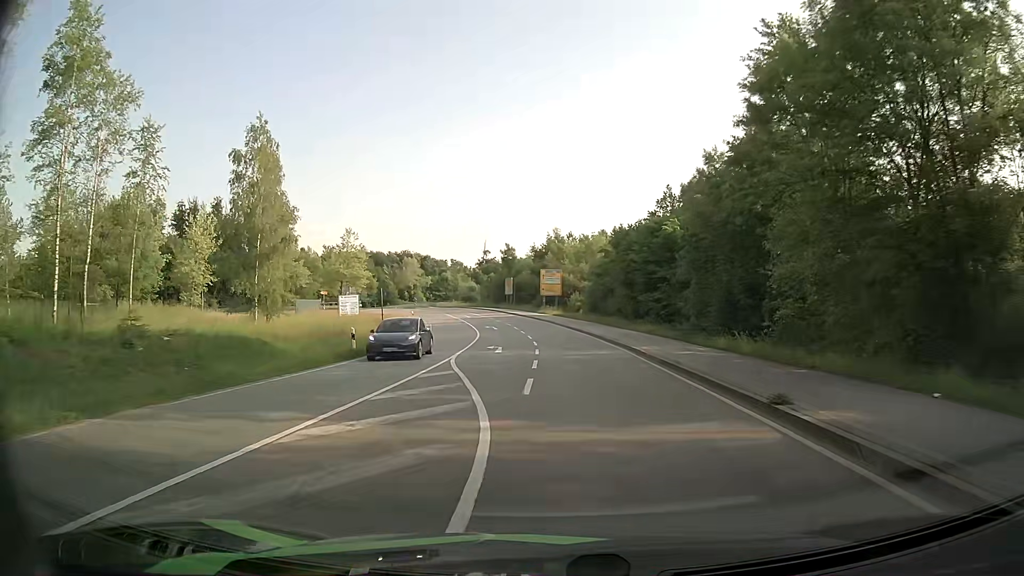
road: secondary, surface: asphalt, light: Day
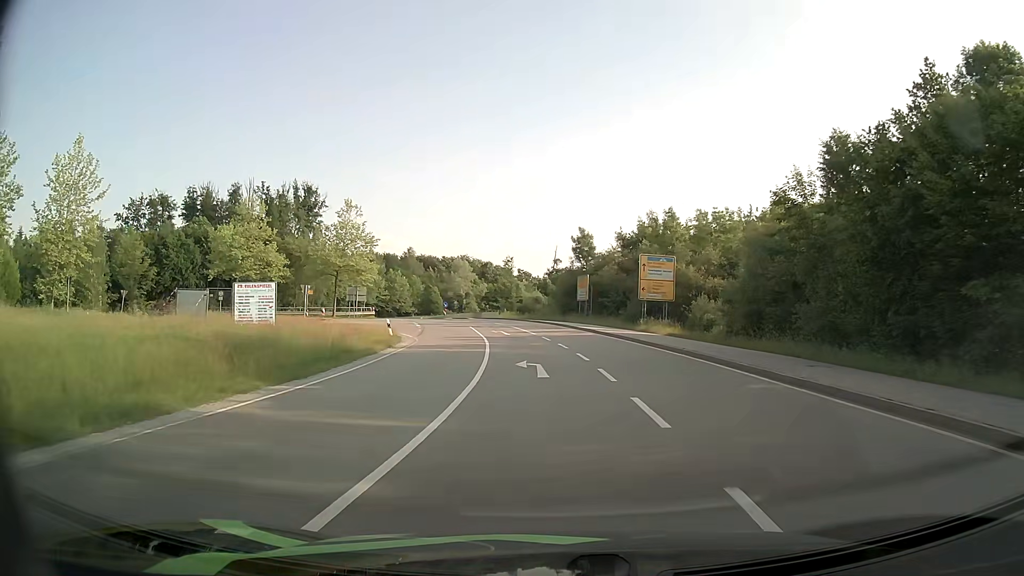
(-1.9, +33.7) m; -6°
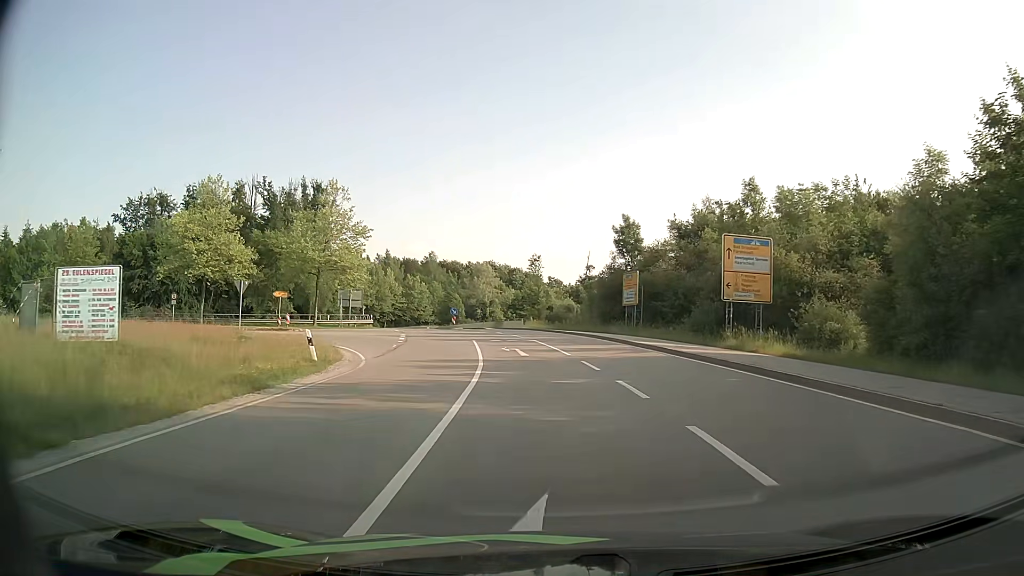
(-0.3, +14.7) m; -3°
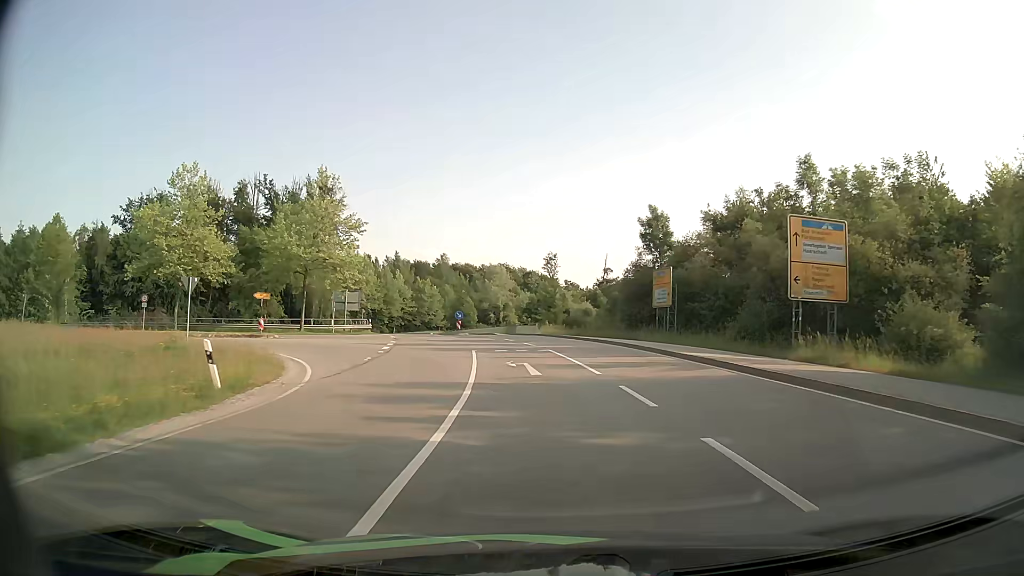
(-0.1, +6.7) m; -1°
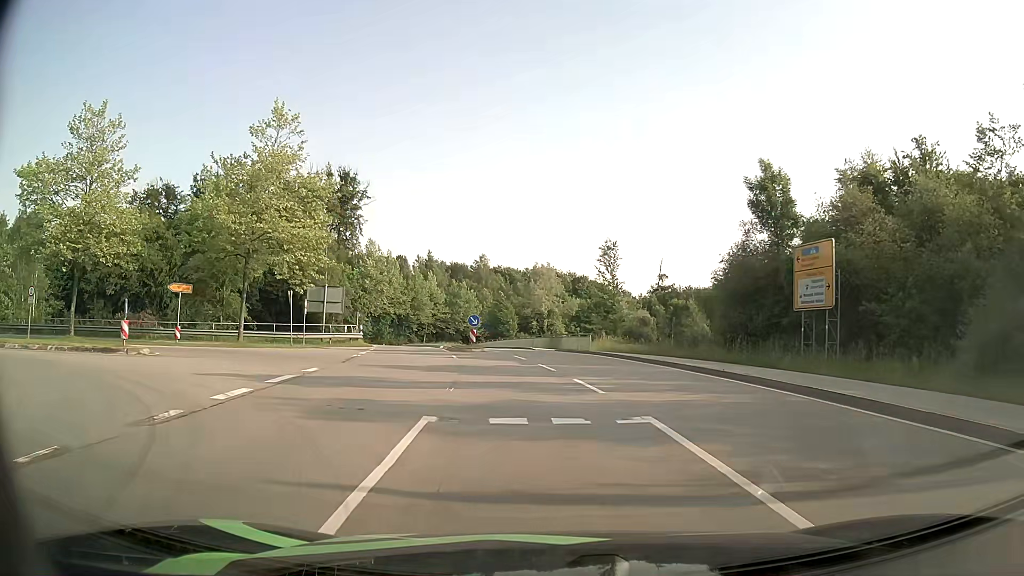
(-0.5, +17.2) m; -4°
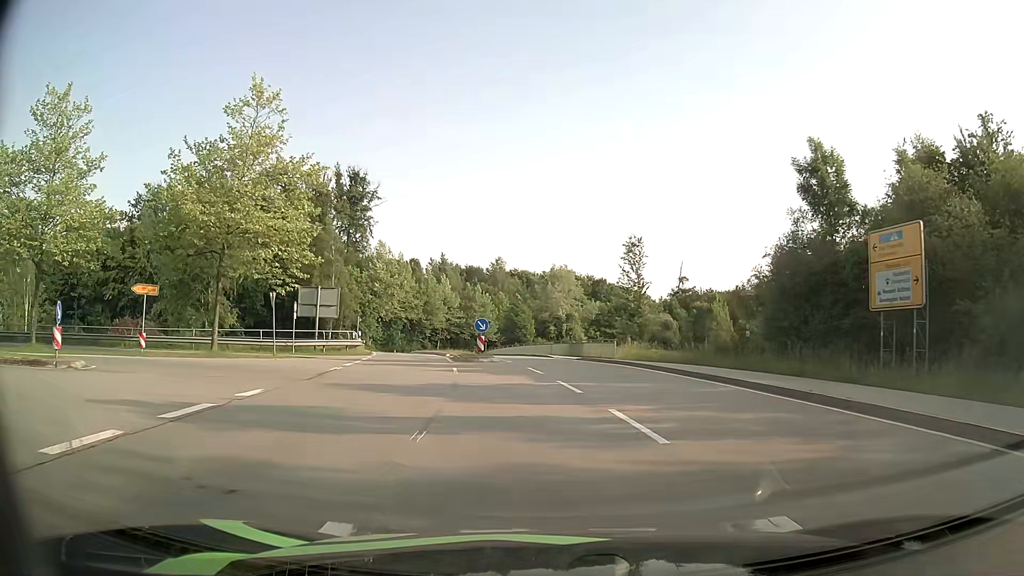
(0.0, +4.7) m; -1°
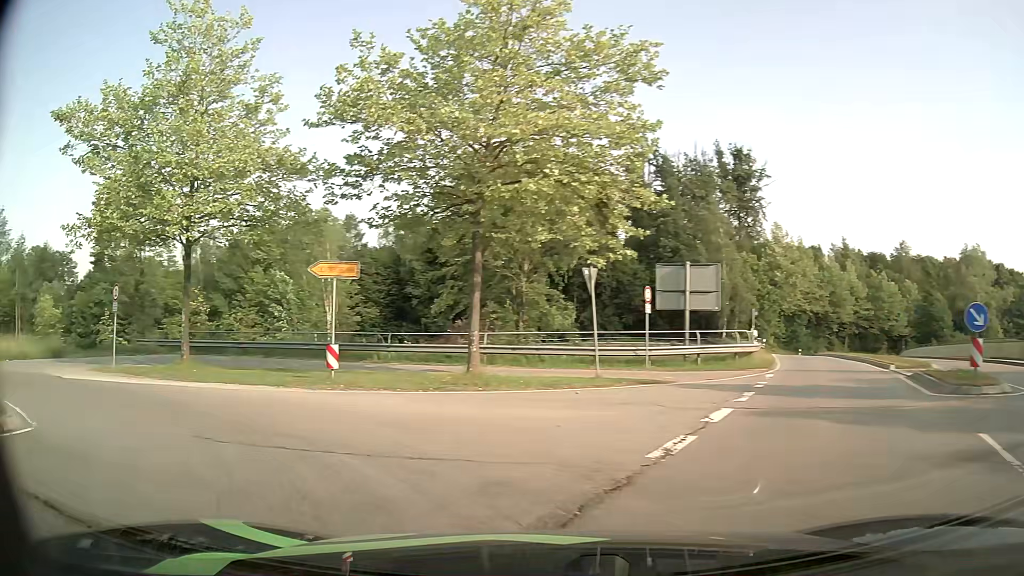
(-2.7, +13.9) m; -34°
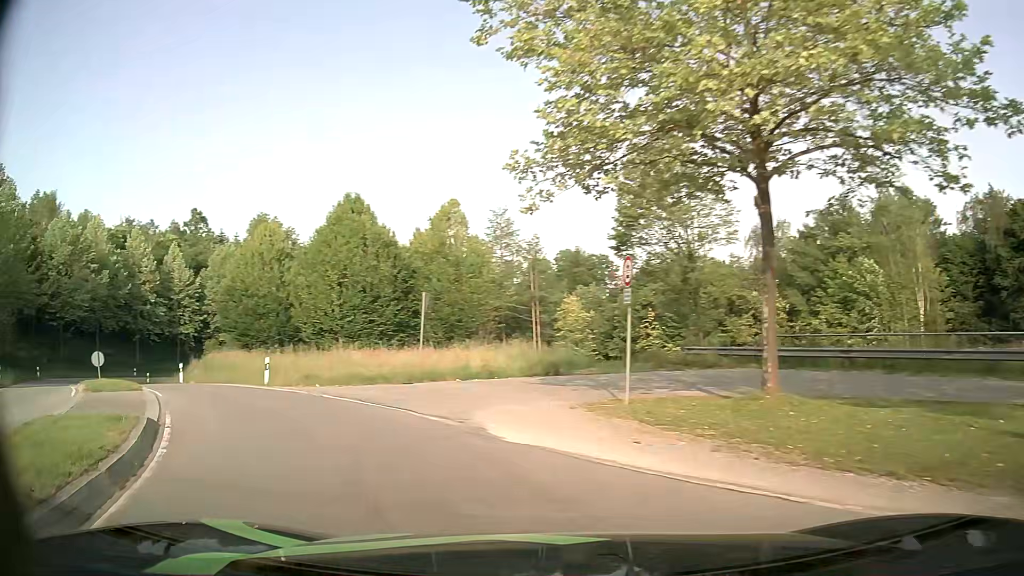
(-4.3, +9.7) m; -49°
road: primary_link
(-3, +10) (-8, +18) (-15, +25) (-22, +32) (-29, +39) (-35, +47) (-39, +56) (-41, +66) (-41, +76) (-37, +85) m
